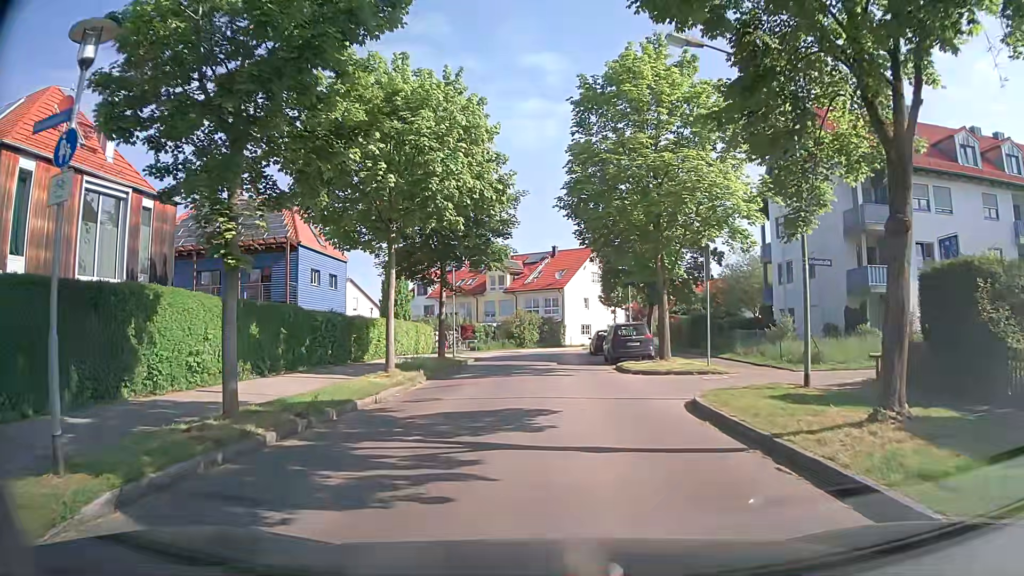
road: residential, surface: asphalt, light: Day
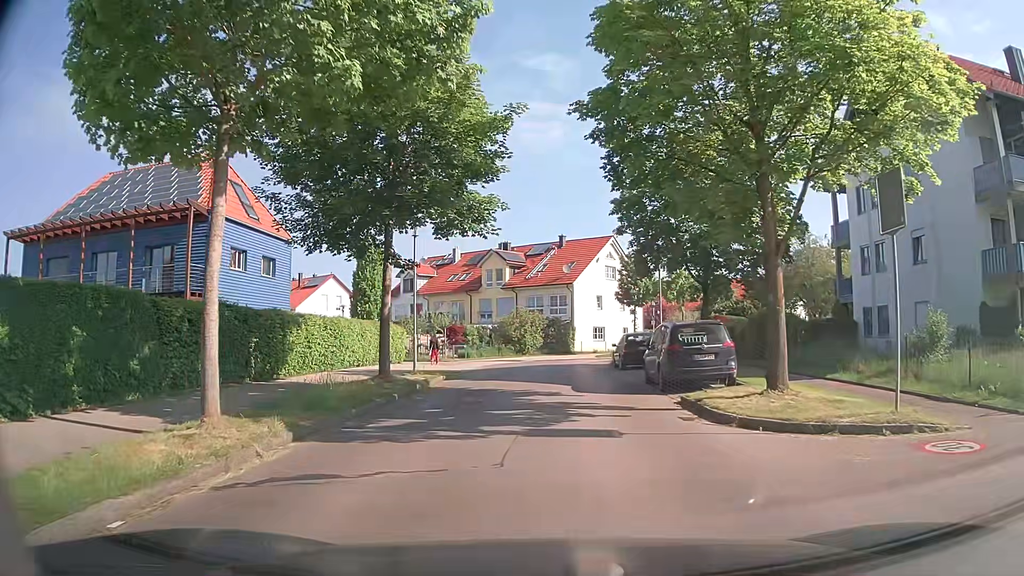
(+0.1, +11.2) m; 0°
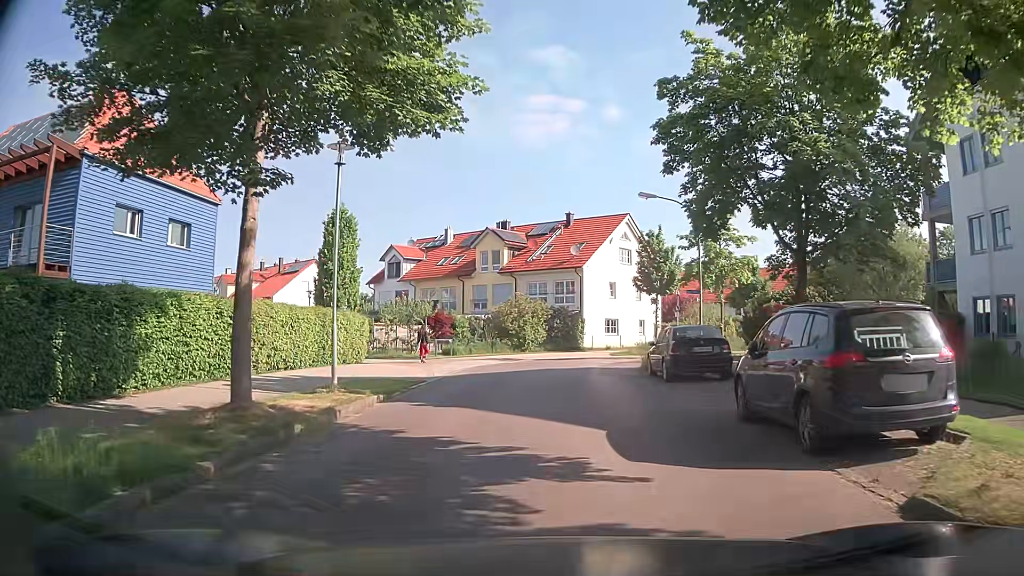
(+0.1, +9.0) m; +1°
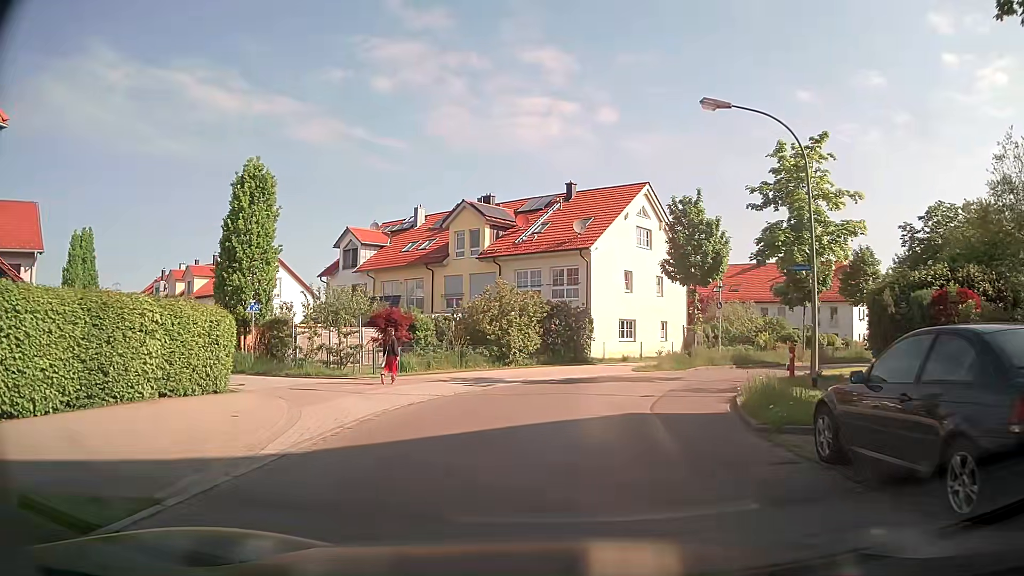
(-0.2, +13.0) m; 0°
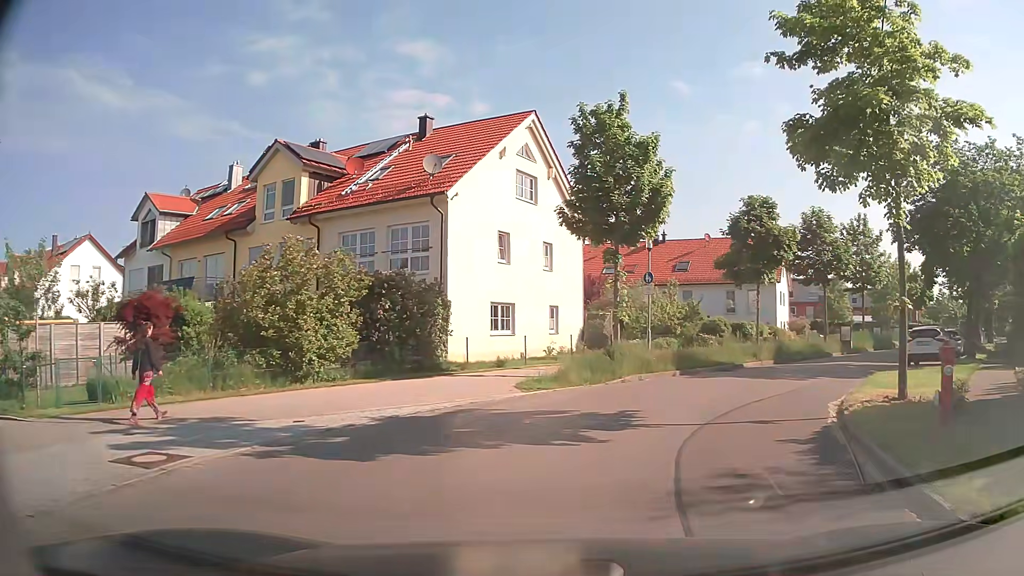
(+0.9, +12.6) m; +10°
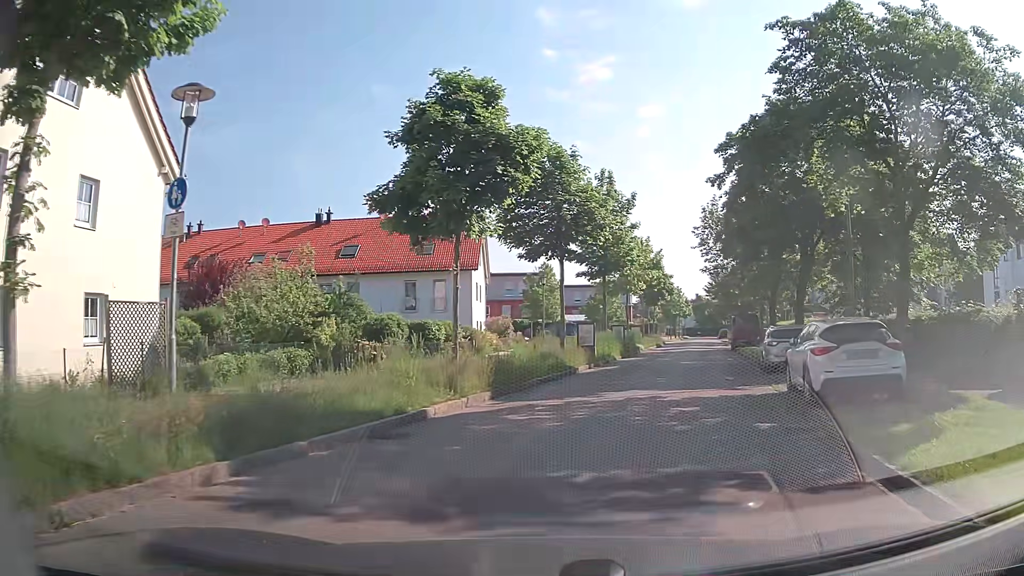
(+3.5, +14.1) m; +28°
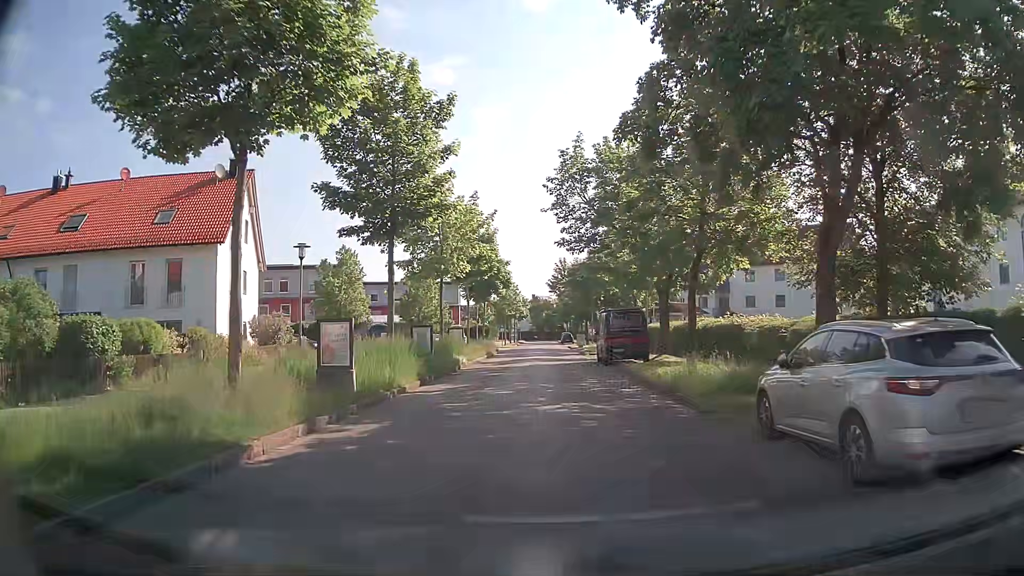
(+2.0, +15.4) m; +14°
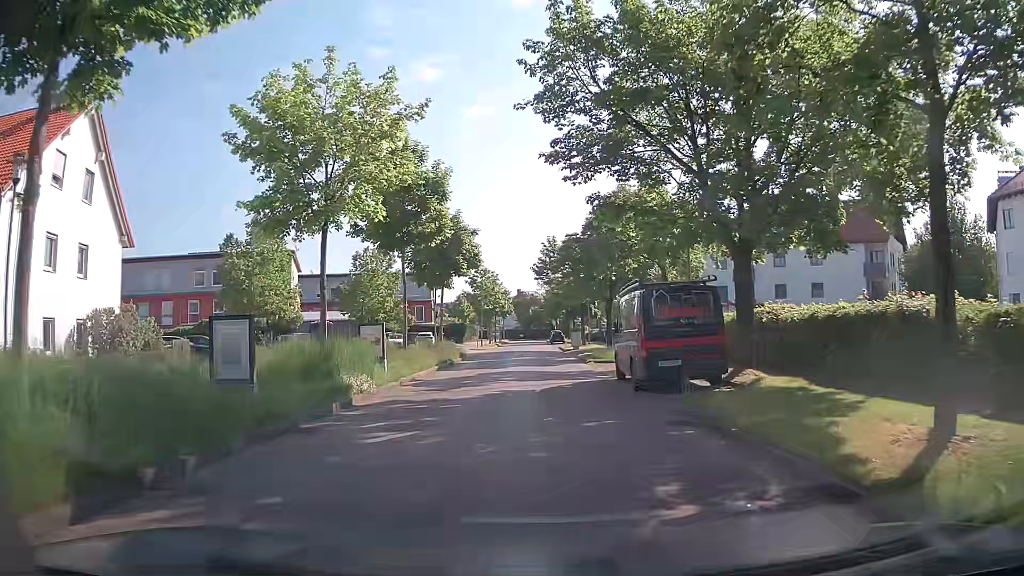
(0.0, +14.2) m; 0°
(0, +10) (0, +20) (-1, +30) (-1, +40) (-1, +50) (-1, +60) (-1, +70) (-2, +80) (-2, +90) (-2, +100) m
